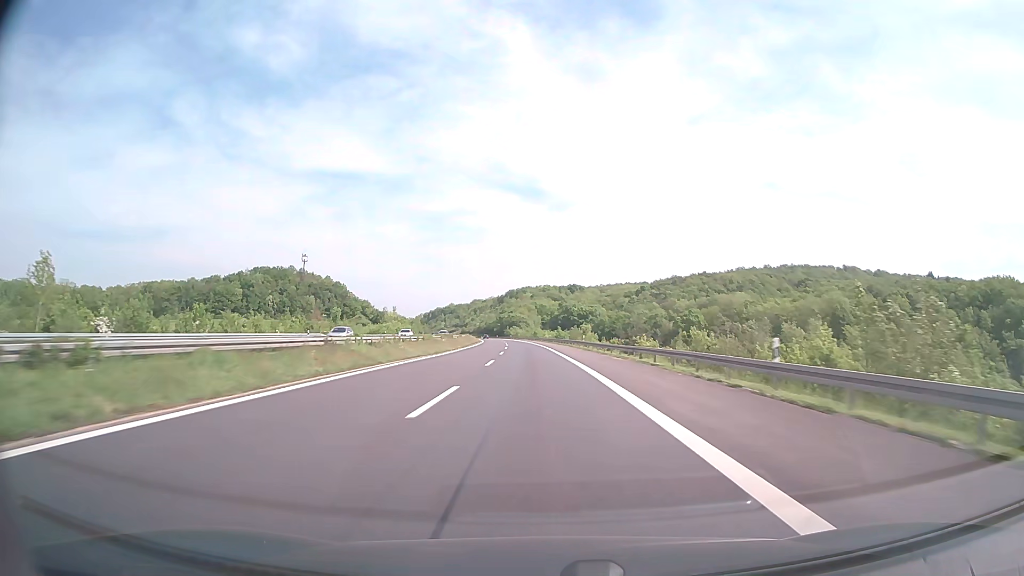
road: motorway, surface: concrete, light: Day
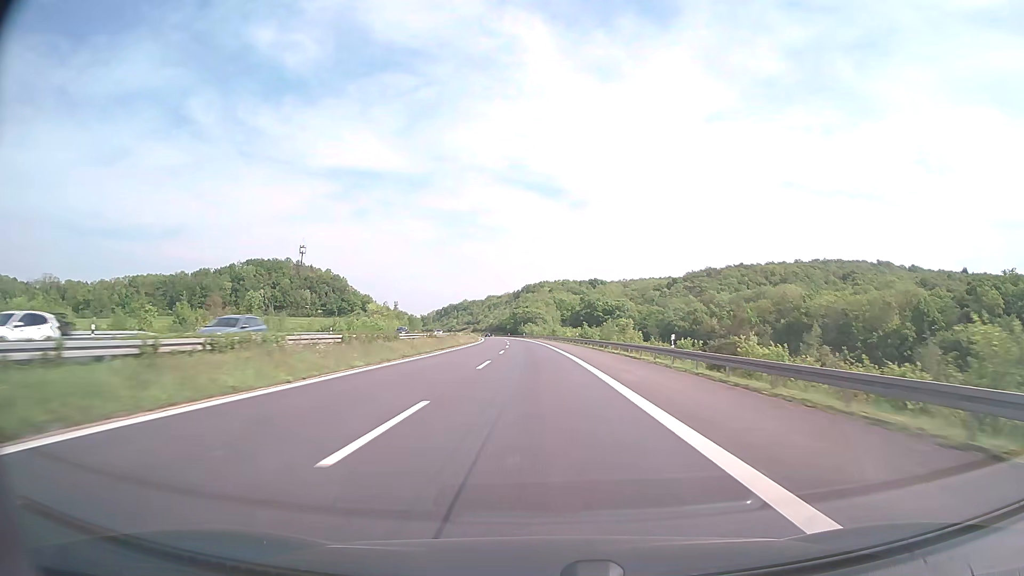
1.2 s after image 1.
(-0.6, +39.7) m; -2°
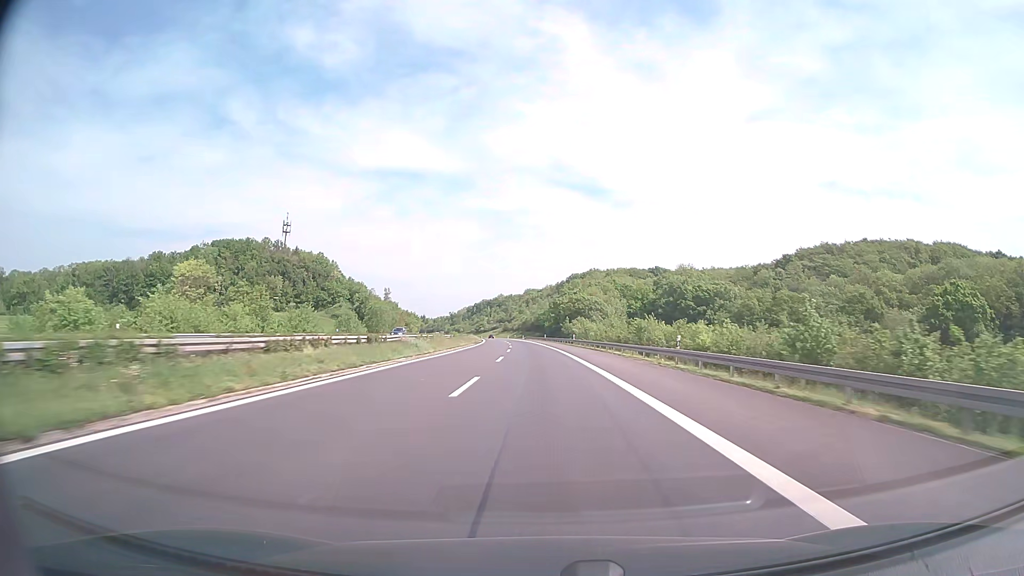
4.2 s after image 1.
(-3.3, +99.2) m; -4°
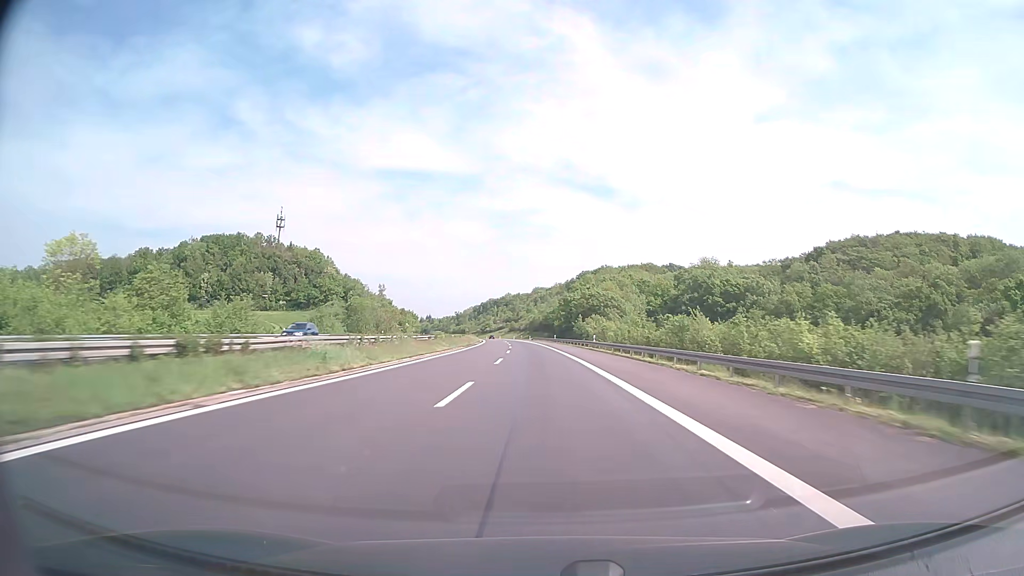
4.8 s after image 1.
(-0.1, +19.9) m; -1°
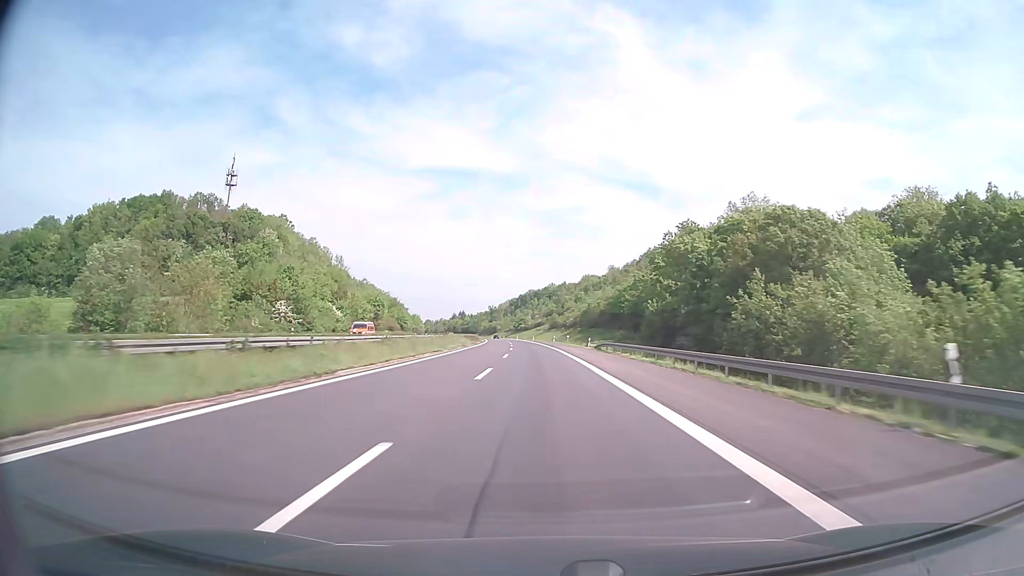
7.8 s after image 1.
(-3.2, +99.3) m; -4°
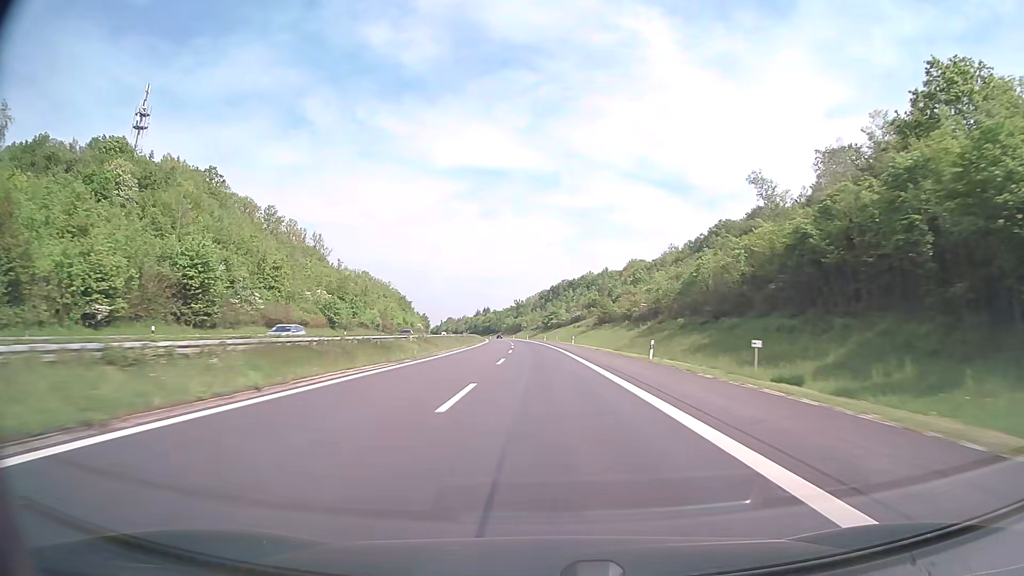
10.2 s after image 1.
(-2.0, +79.5) m; -3°
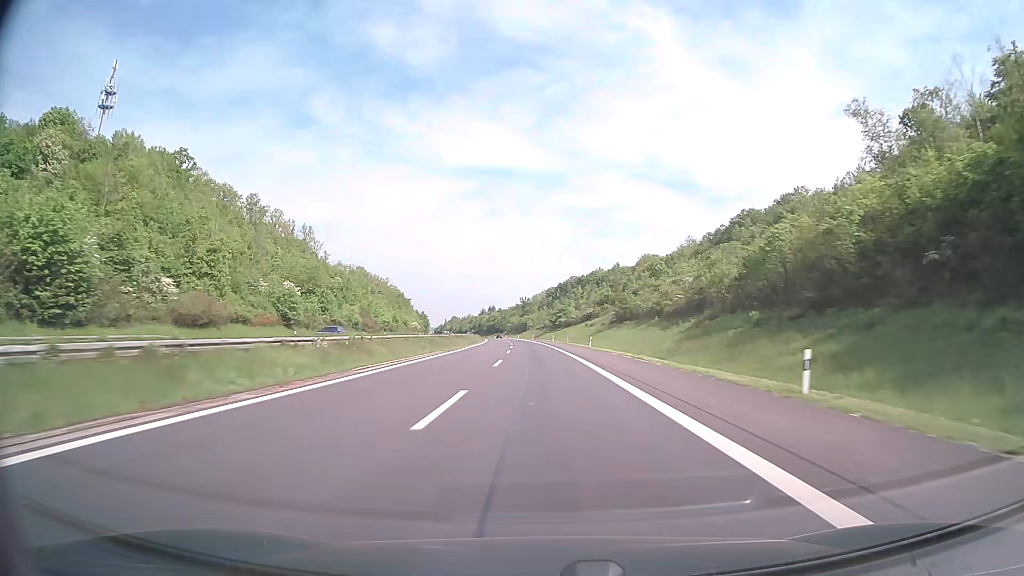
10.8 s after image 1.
(-0.1, +19.9) m; -1°
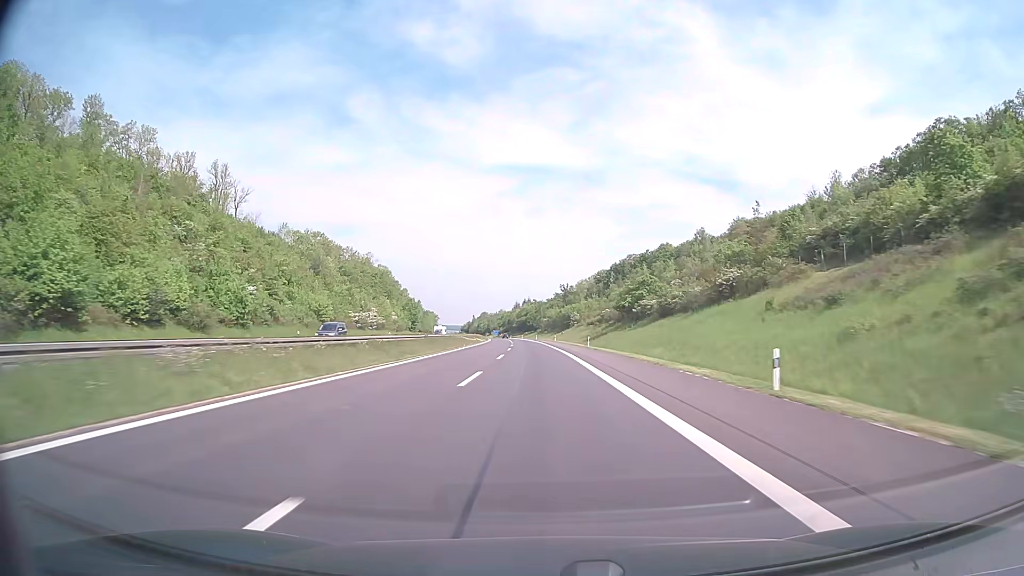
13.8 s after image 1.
(-2.8, +99.3) m; -3°
(0, +10) (0, +20) (0, +30) (0, +40) (-1, +50) (-1, +60) (-1, +70) (-2, +80) (-2, +90) (-3, +100) m
